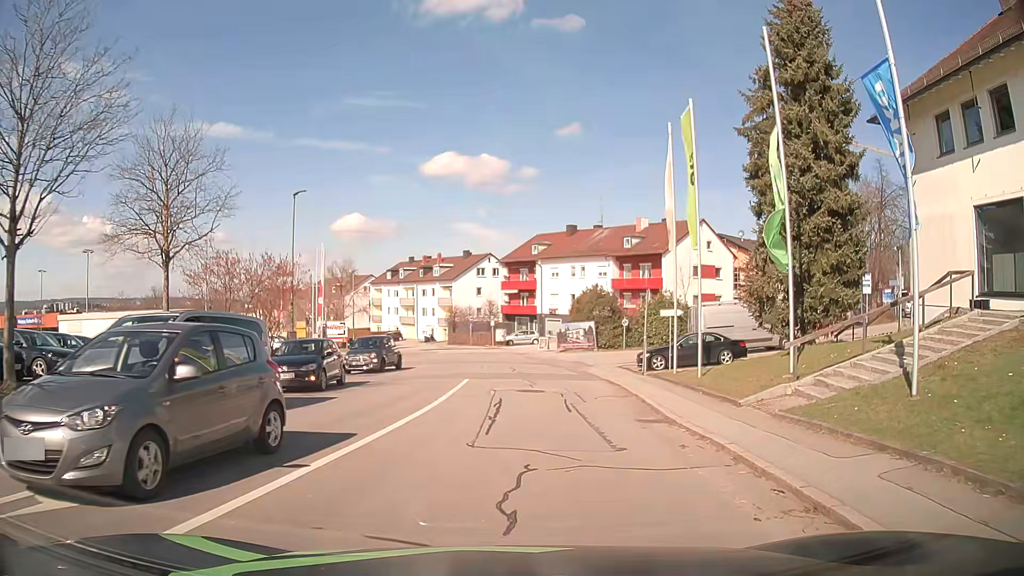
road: residential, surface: asphalt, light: Day
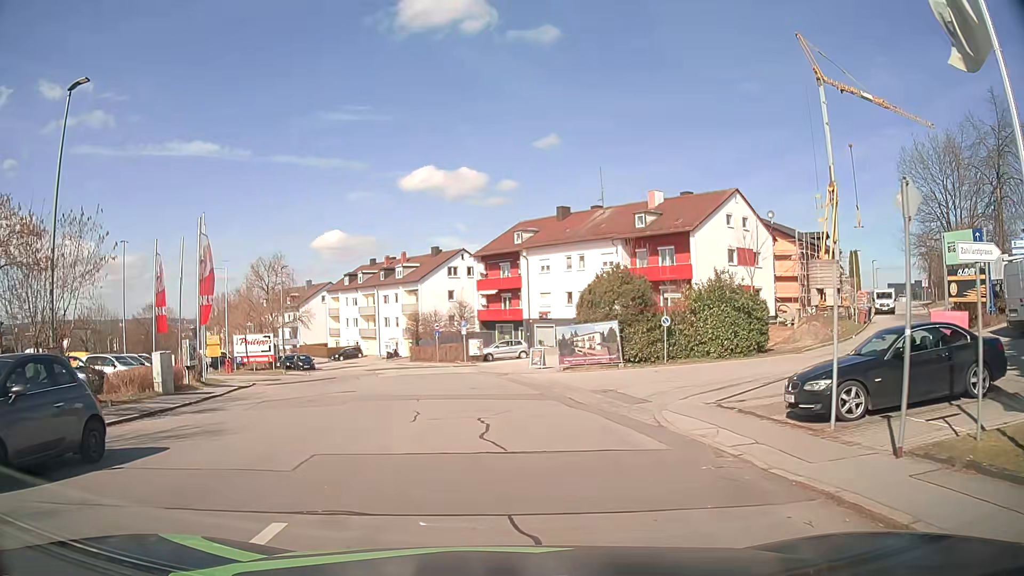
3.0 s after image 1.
(+0.5, +16.7) m; +1°
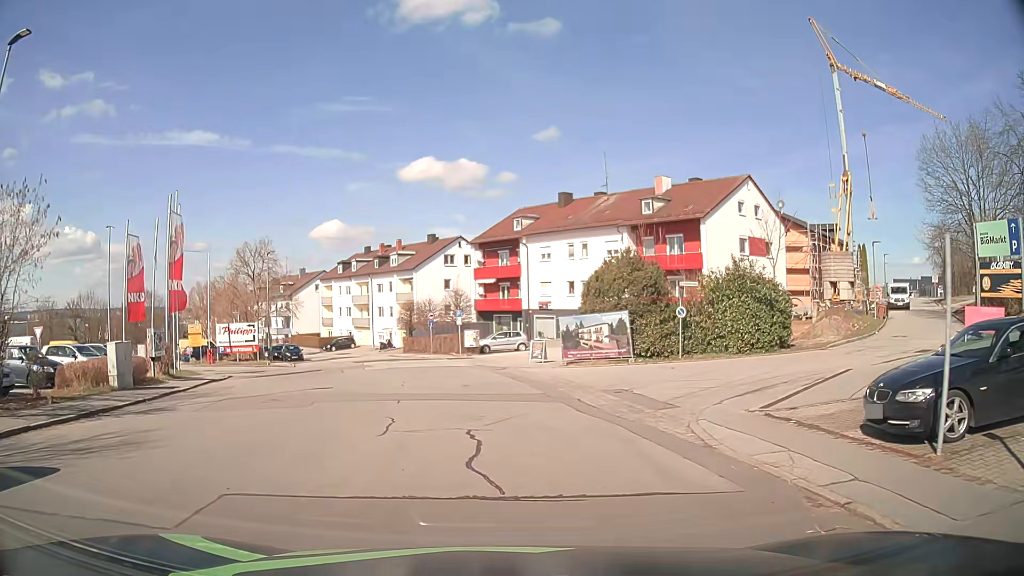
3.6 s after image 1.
(0.0, +2.8) m; +2°
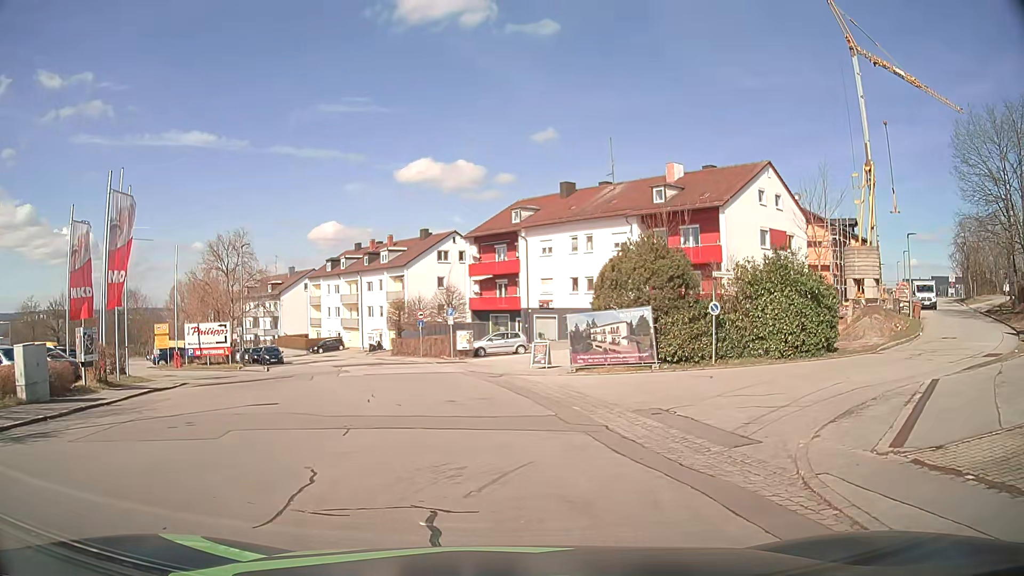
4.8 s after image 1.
(-0.1, +4.5) m; -1°
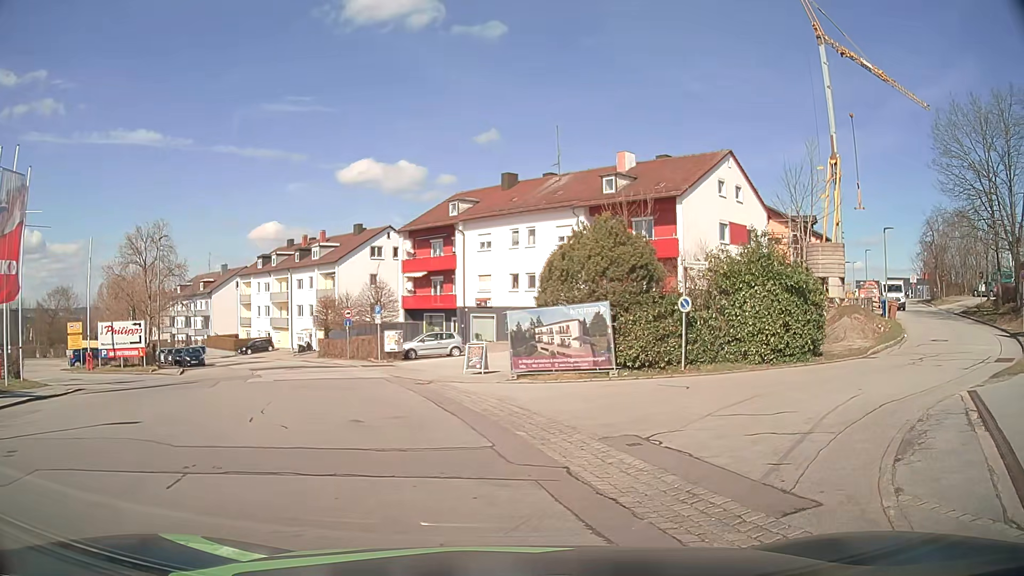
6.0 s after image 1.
(+0.1, +3.6) m; +6°
